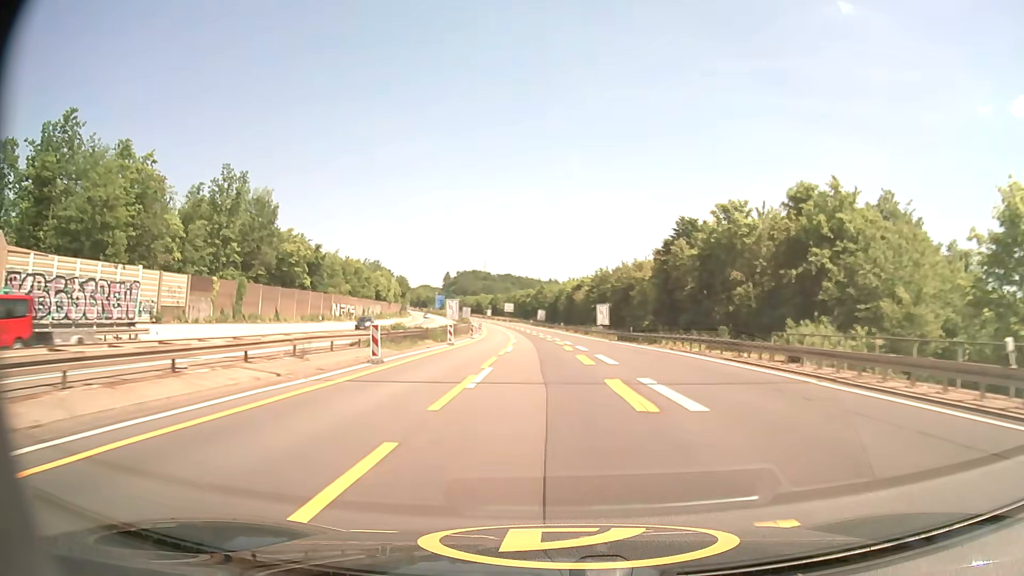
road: motorway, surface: asphalt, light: Day
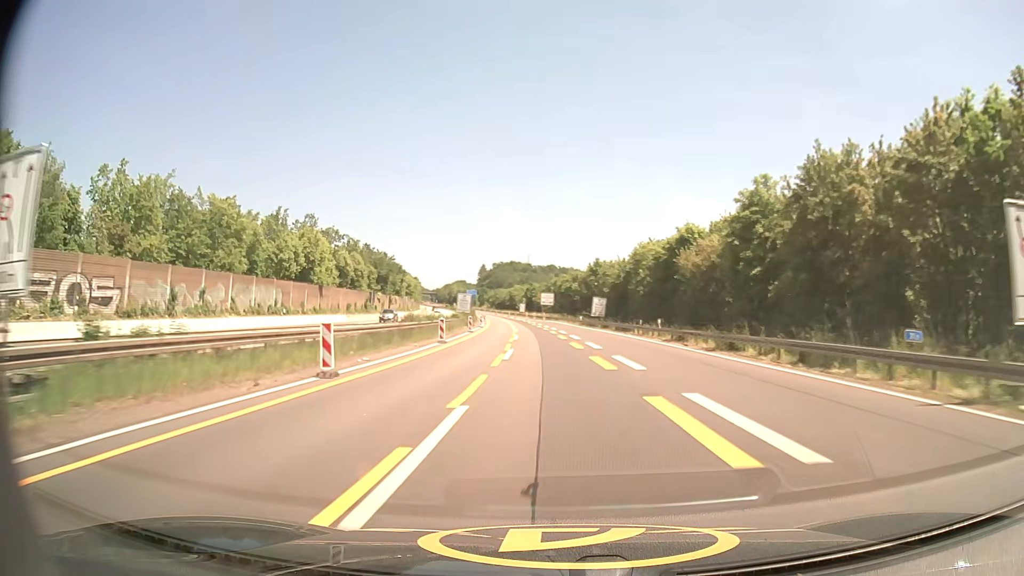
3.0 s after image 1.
(-2.2, +63.9) m; -4°
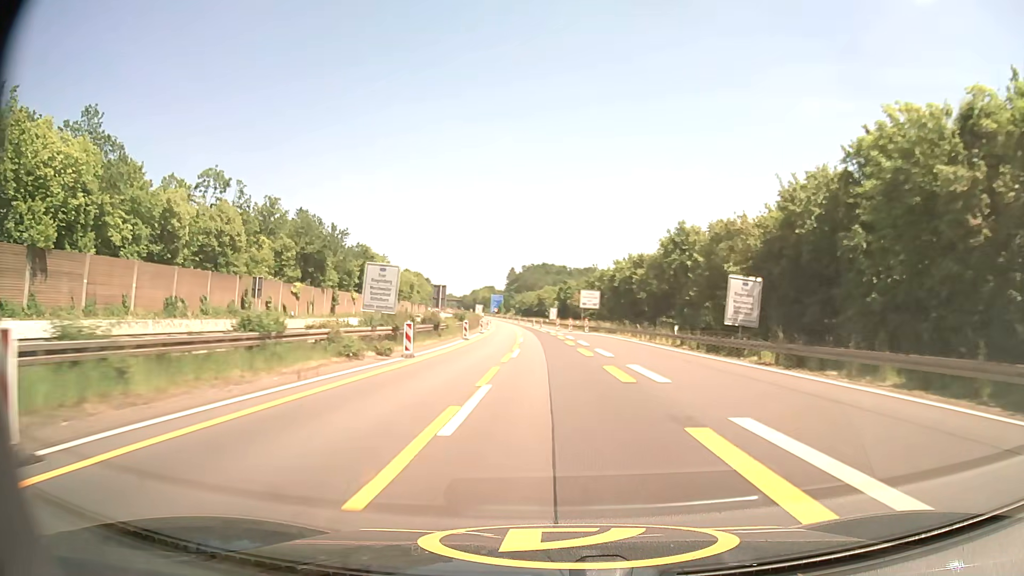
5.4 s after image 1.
(-1.2, +50.9) m; -3°
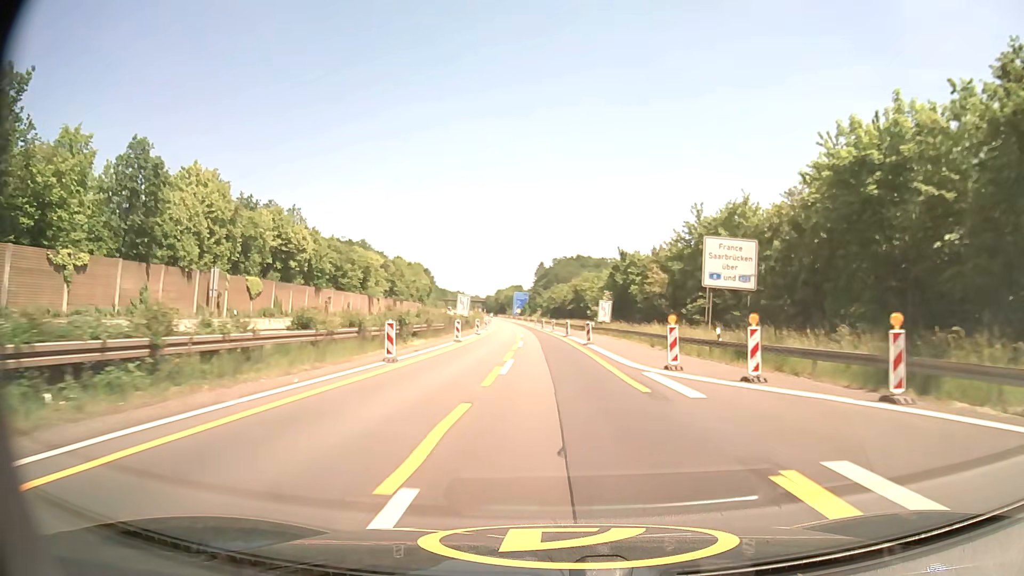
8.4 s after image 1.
(-1.7, +62.9) m; -3°
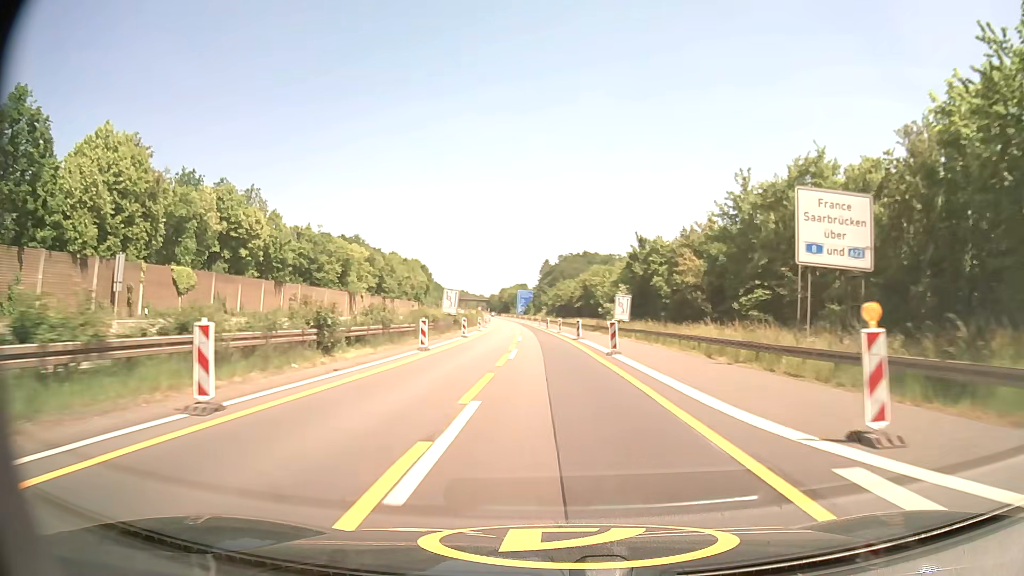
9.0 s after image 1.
(-0.1, +12.4) m; 0°
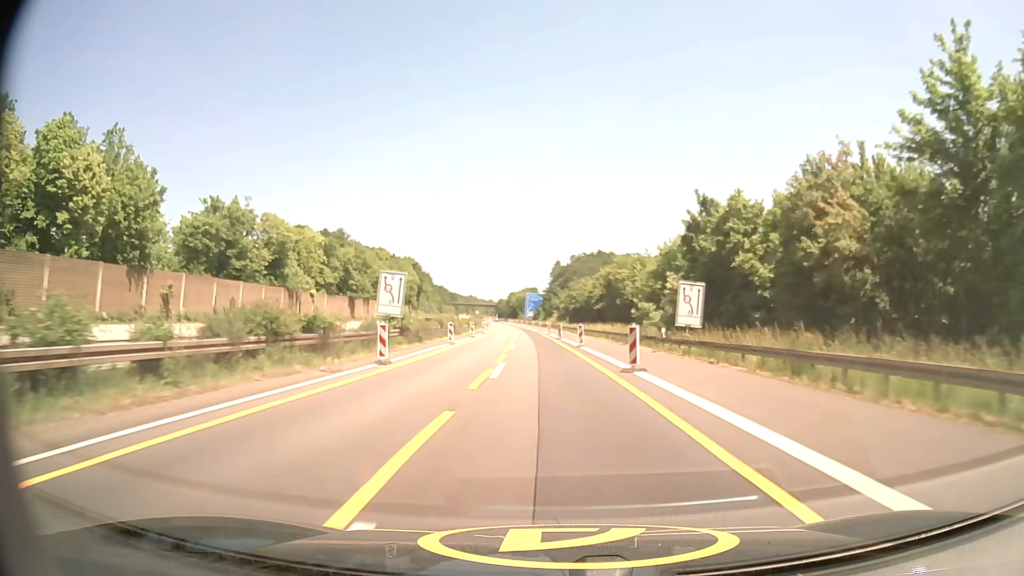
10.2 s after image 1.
(-0.2, +24.7) m; -1°
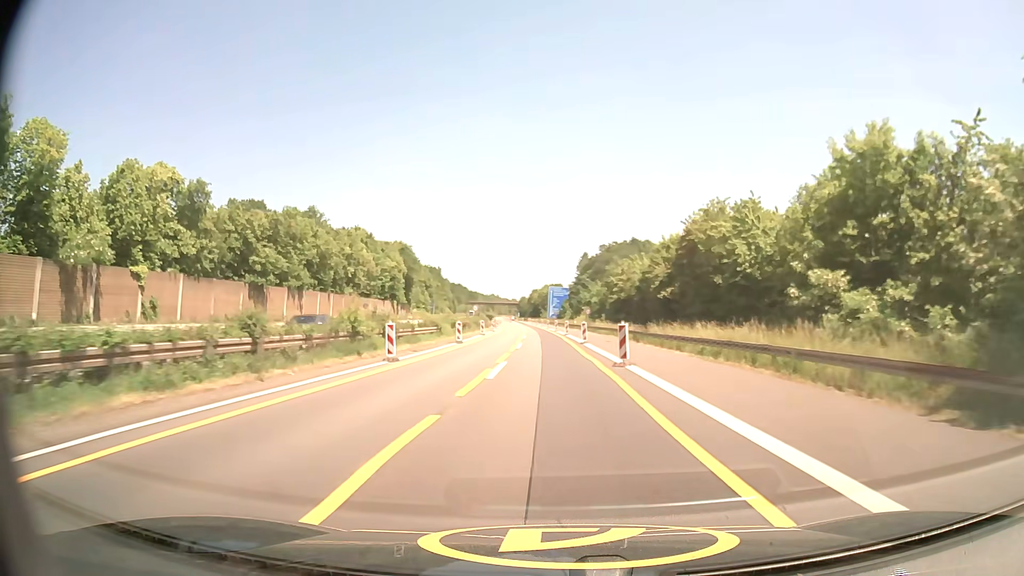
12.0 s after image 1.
(-0.6, +36.7) m; -2°
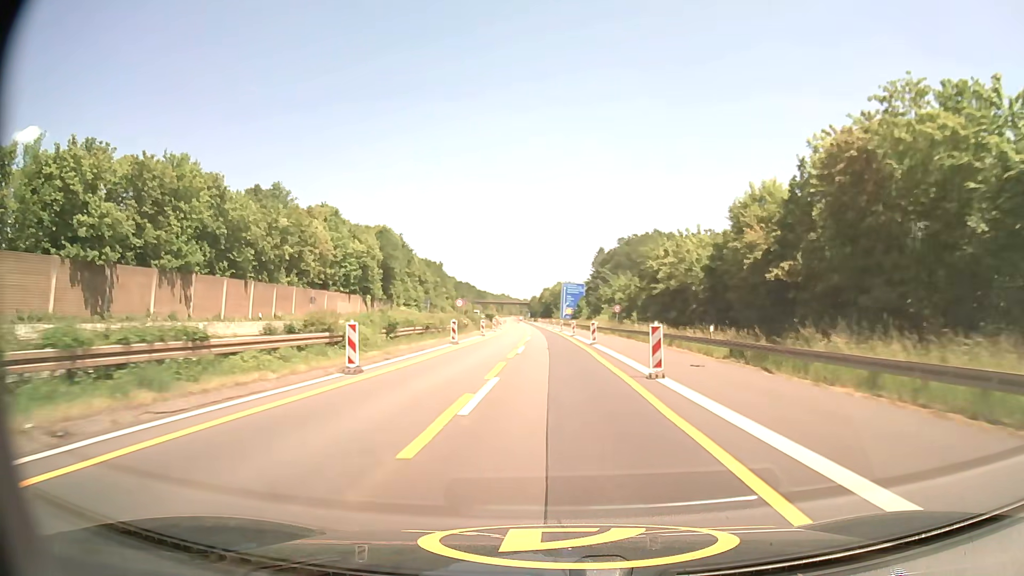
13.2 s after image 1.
(-0.3, +24.4) m; -1°
(0, +10) (0, +20) (0, +30) (0, +40) (0, +50) (-1, +60) (-1, +70) (-1, +80) (-2, +90) (-2, +100) m
